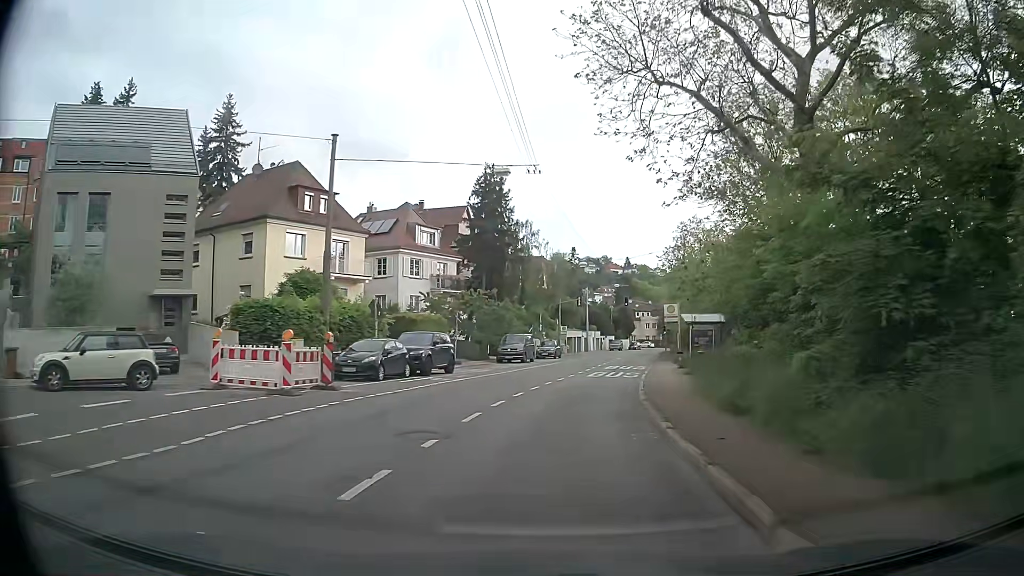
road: secondary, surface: asphalt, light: Day
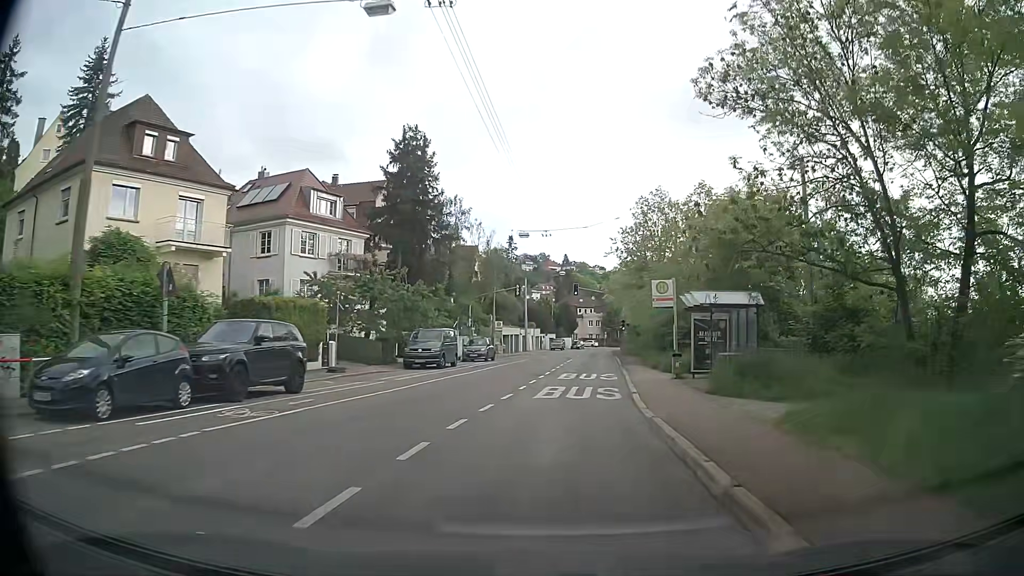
(+0.7, +12.8) m; +6°
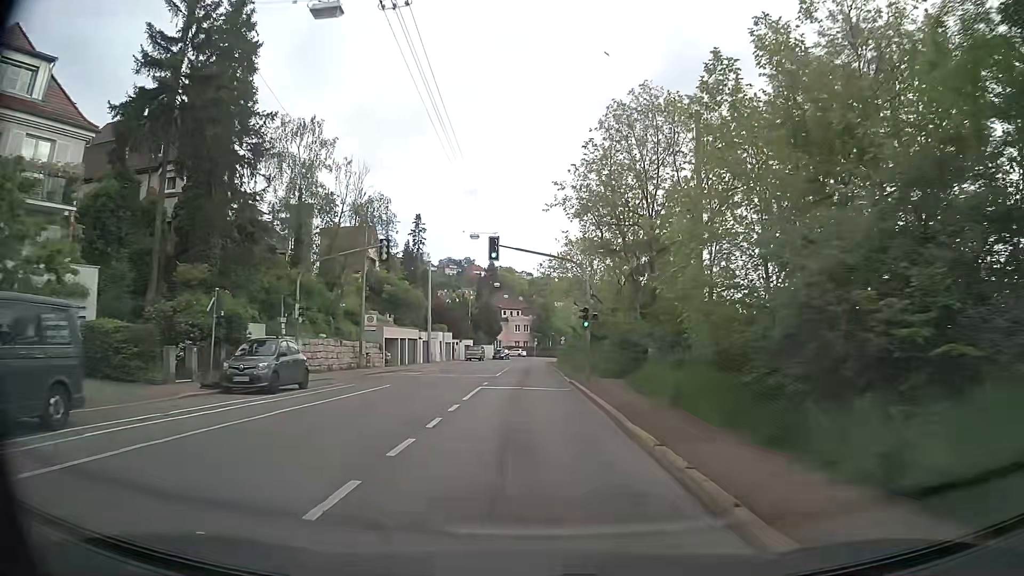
(+1.7, +26.5) m; +6°
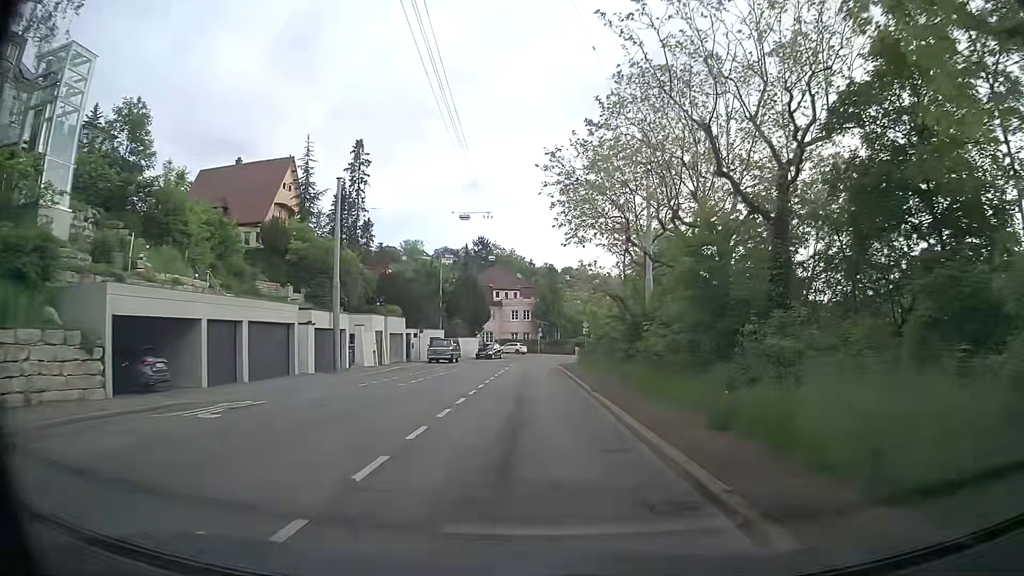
(0.0, +33.9) m; 0°
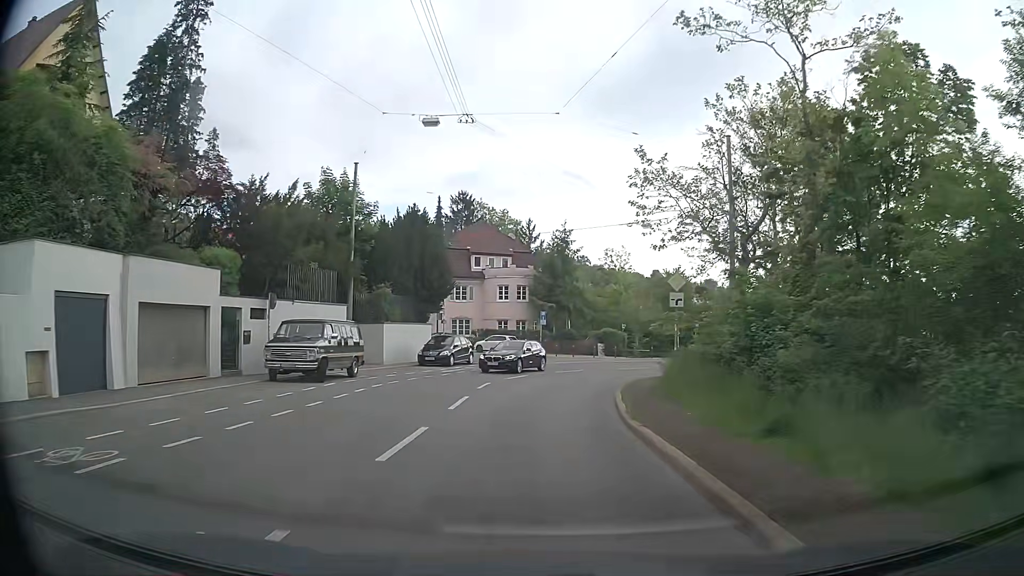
(0.0, +33.5) m; 0°
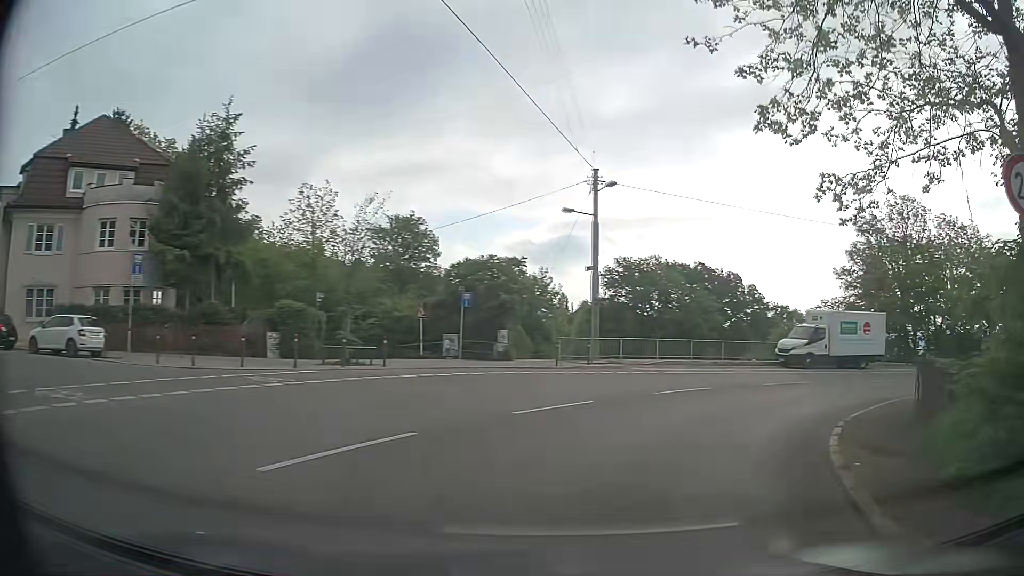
(+3.5, +29.6) m; +27°
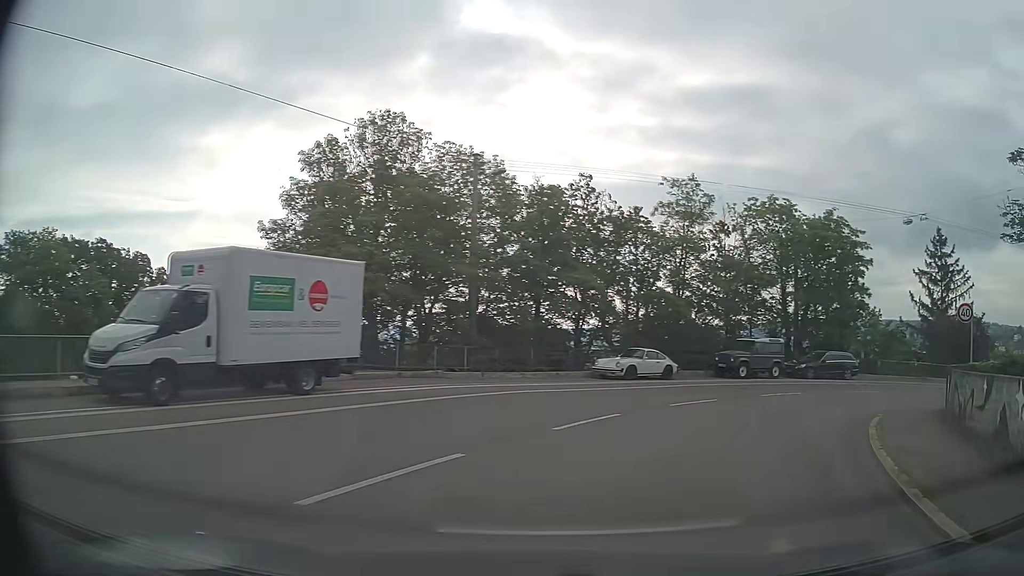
(+8.5, +19.7) m; +48°
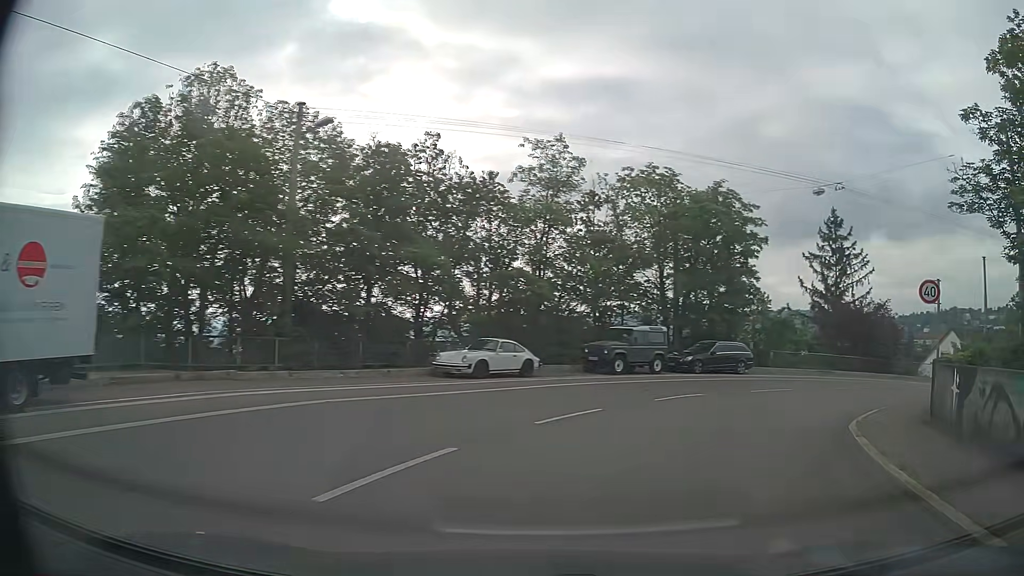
(+0.6, +5.5) m; +12°
(+2, +10) (+7, +18) (+15, +24) (+25, +27) (+35, +28) (+45, +28) (+54, +27) (+64, +25) (+74, +24) (+84, +23) m
